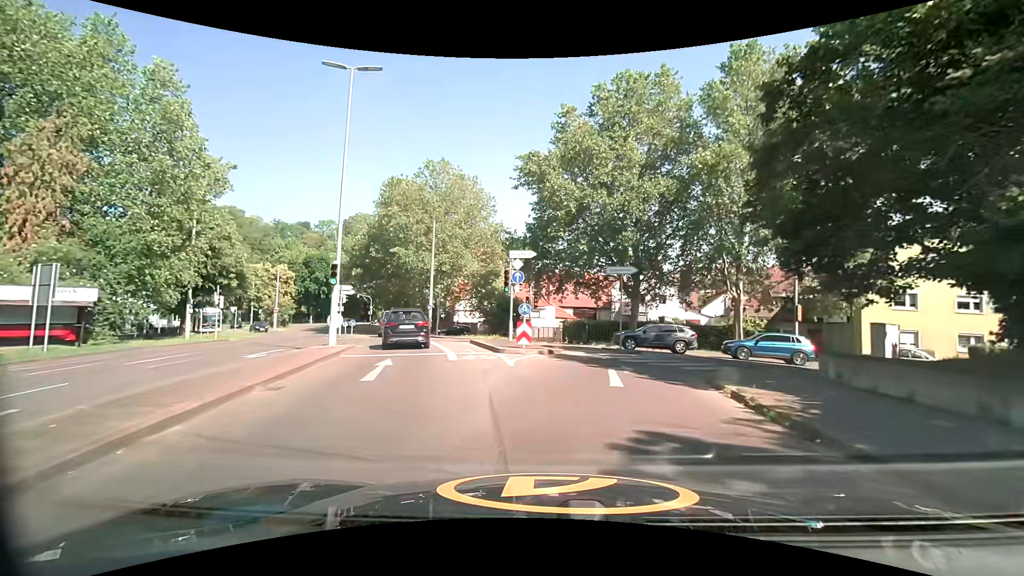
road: secondary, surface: asphalt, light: Day
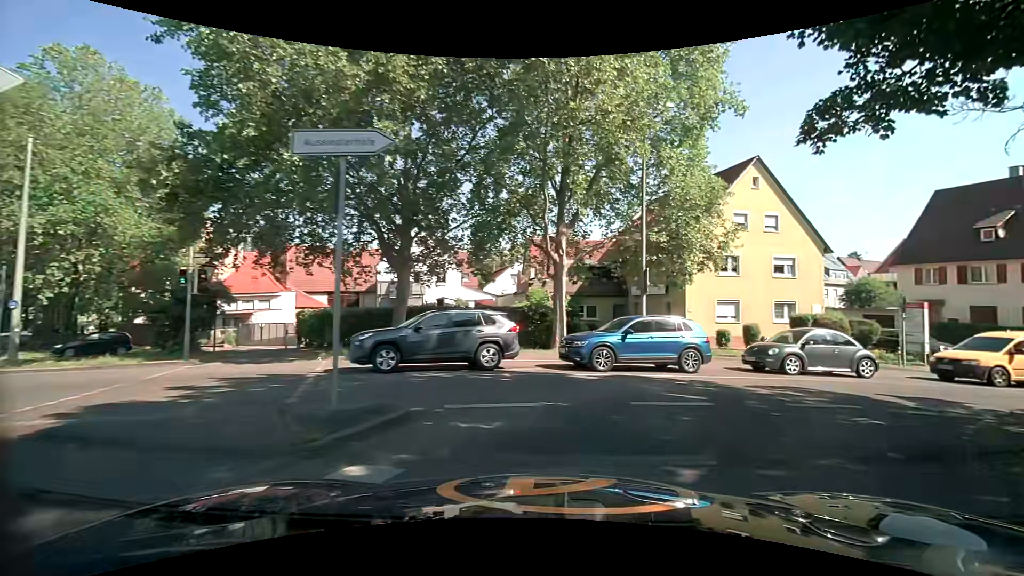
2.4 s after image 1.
(+2.2, +15.6) m; +25°
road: tertiary
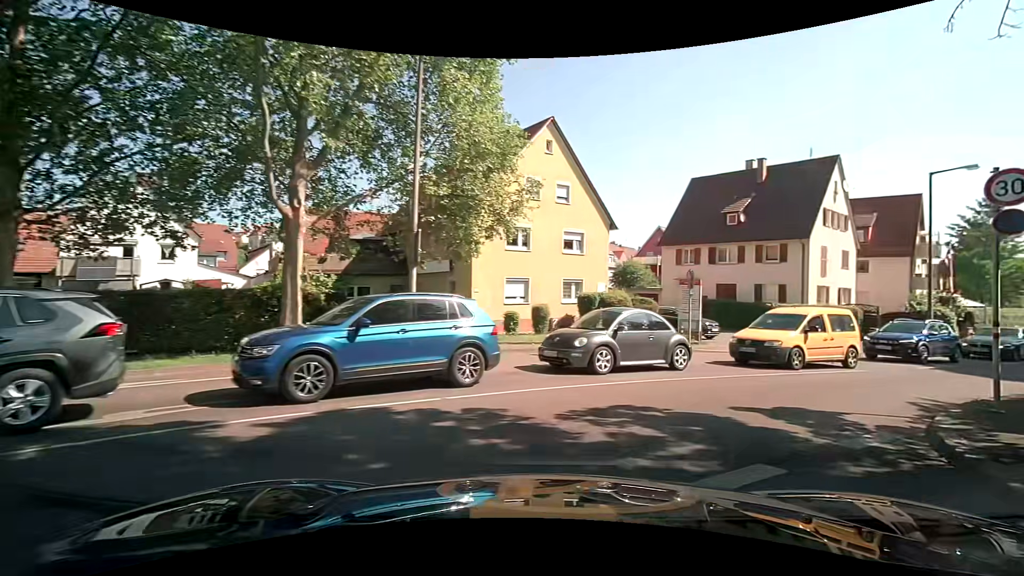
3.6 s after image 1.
(+1.2, +6.4) m; +22°
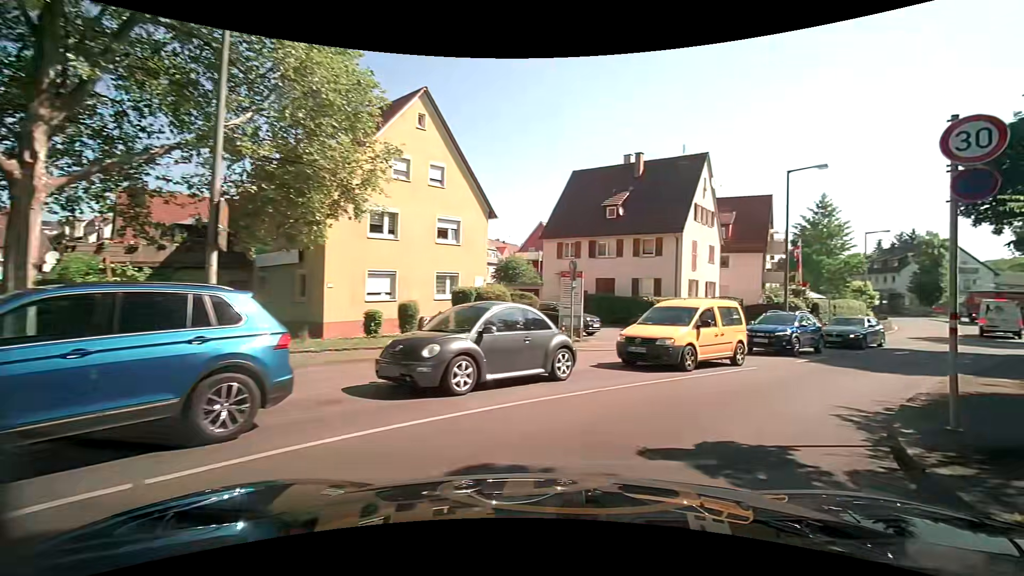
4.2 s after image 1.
(+0.4, +3.2) m; +12°
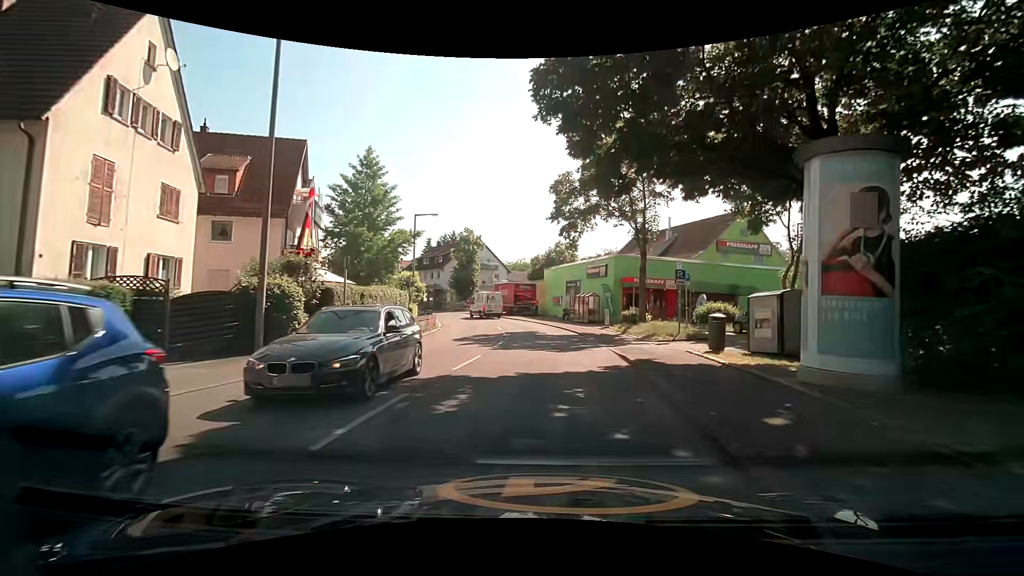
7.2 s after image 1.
(+9.3, +16.1) m; +45°
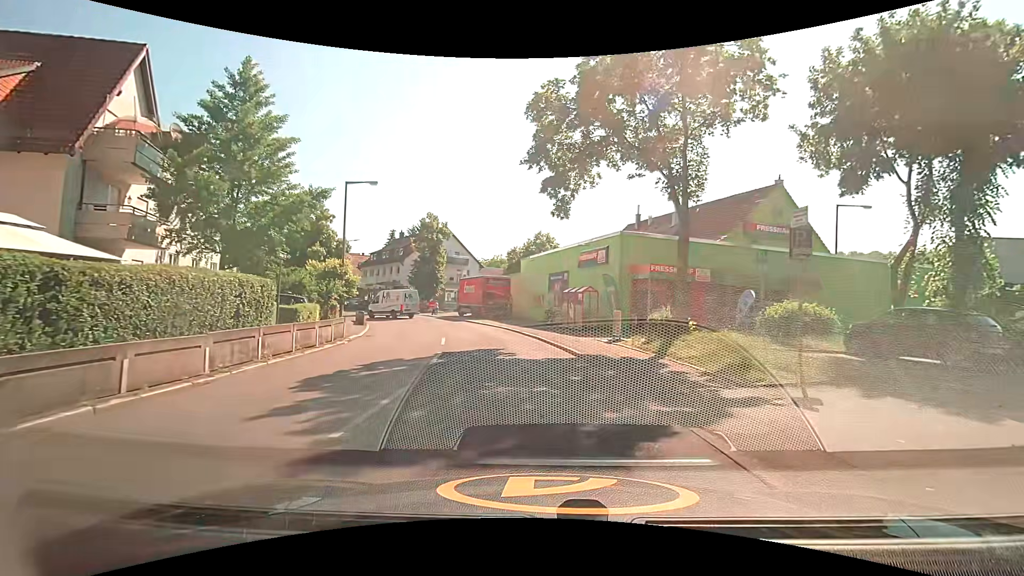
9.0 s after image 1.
(+0.6, +11.6) m; +4°
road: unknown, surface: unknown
